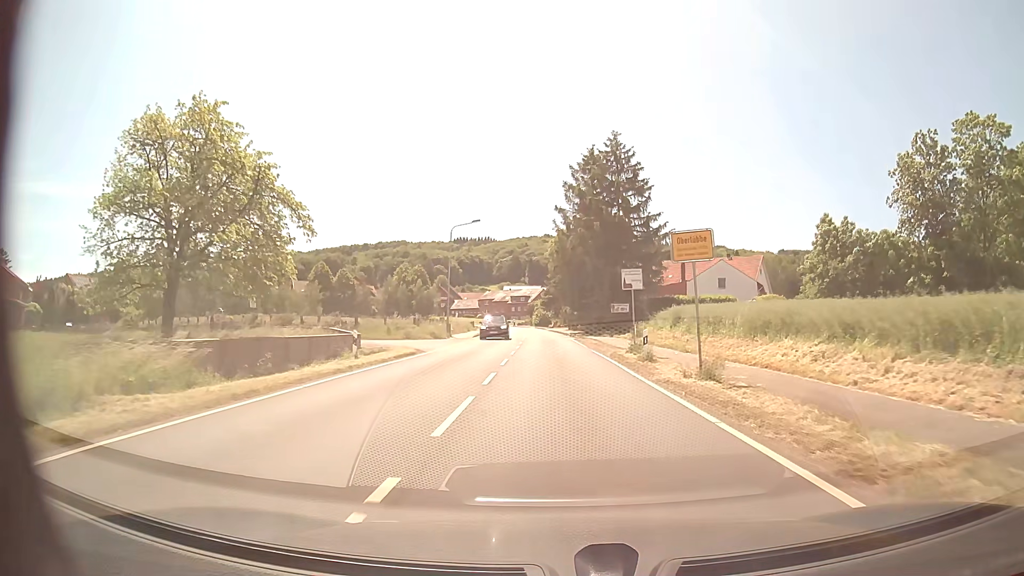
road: tertiary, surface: asphalt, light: Day
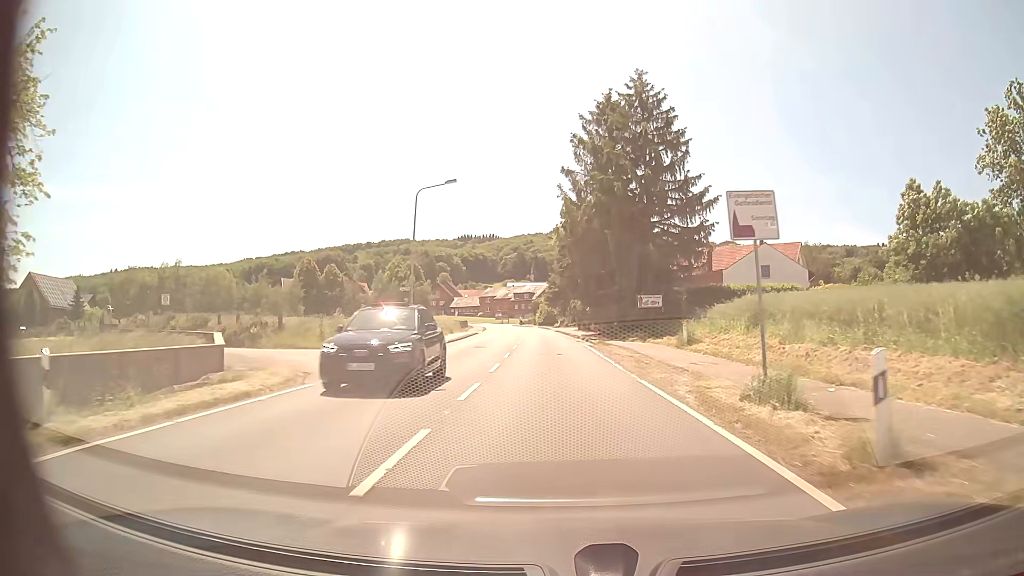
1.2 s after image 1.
(0.0, +15.1) m; 0°
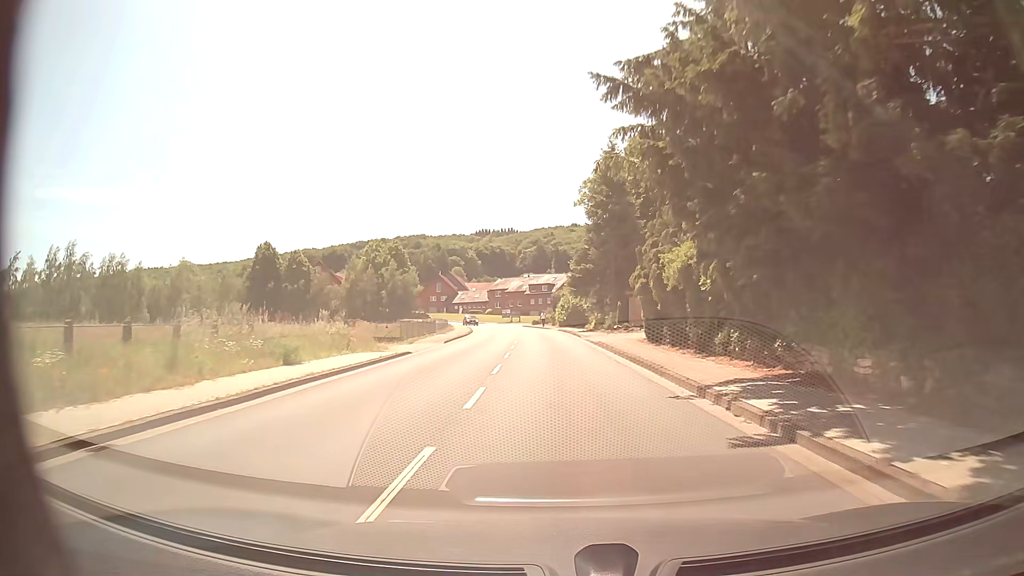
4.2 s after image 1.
(-0.8, +37.4) m; -2°
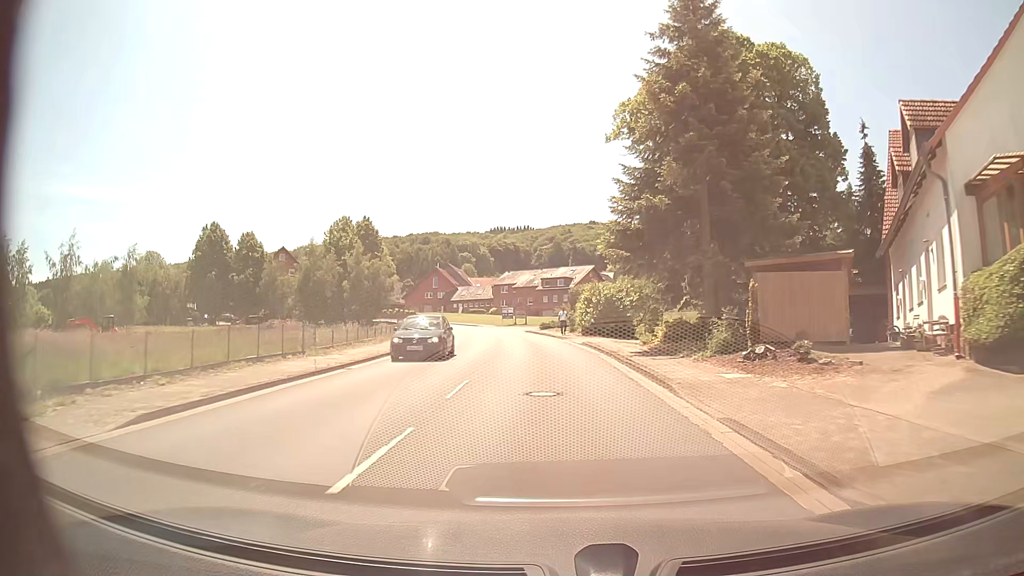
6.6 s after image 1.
(-0.3, +29.0) m; -2°
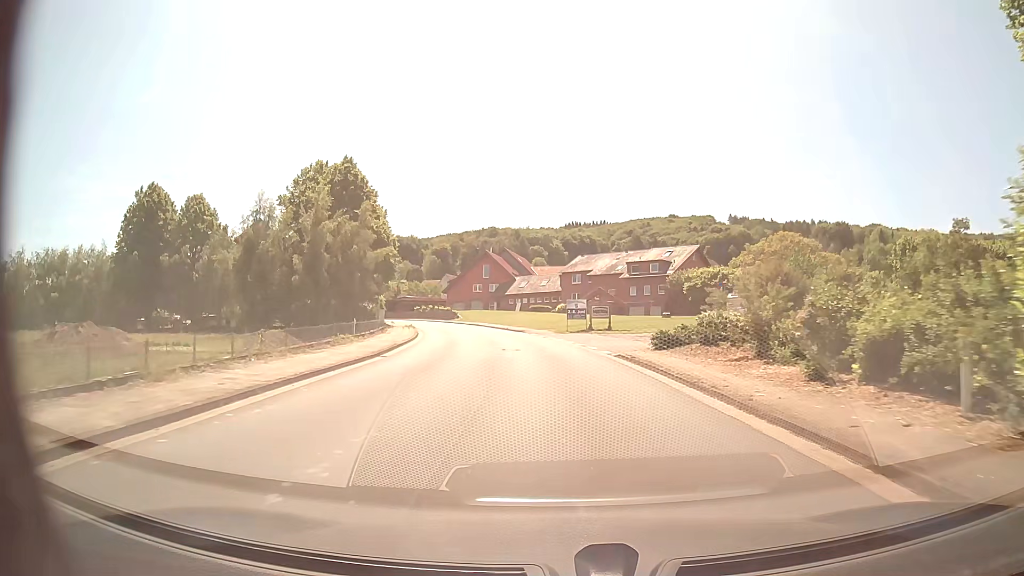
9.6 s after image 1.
(-2.0, +37.4) m; -7°
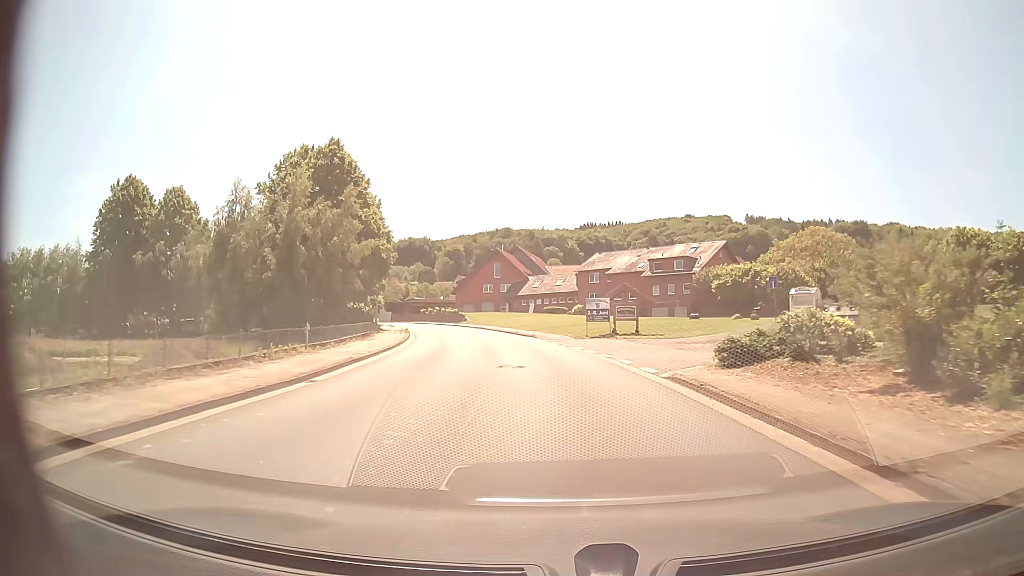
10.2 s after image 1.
(-0.1, +7.7) m; -1°
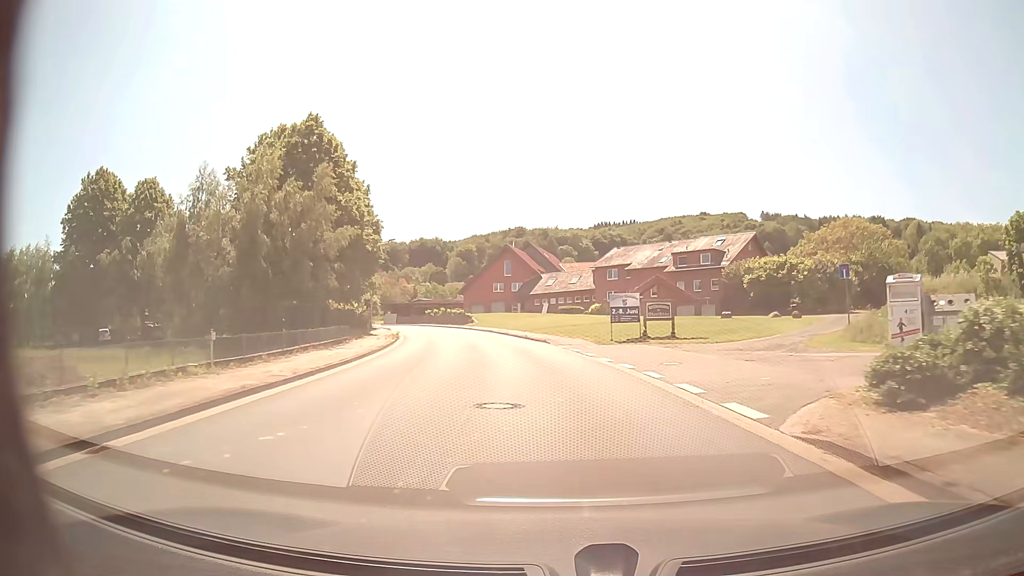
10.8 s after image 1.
(-0.1, +7.7) m; -1°
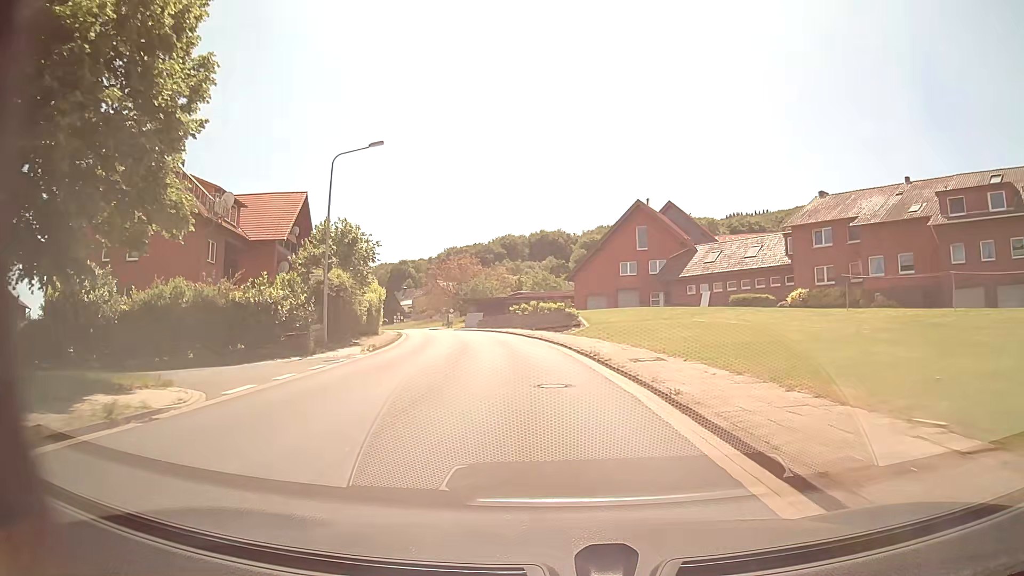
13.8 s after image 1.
(-3.1, +38.5) m; -11°
(0, +10) (-1, +20) (-3, +30) (-5, +40) (-7, +49) (-9, +59) (-12, +69) (-15, +78) (-19, +88) (-22, +97) m
